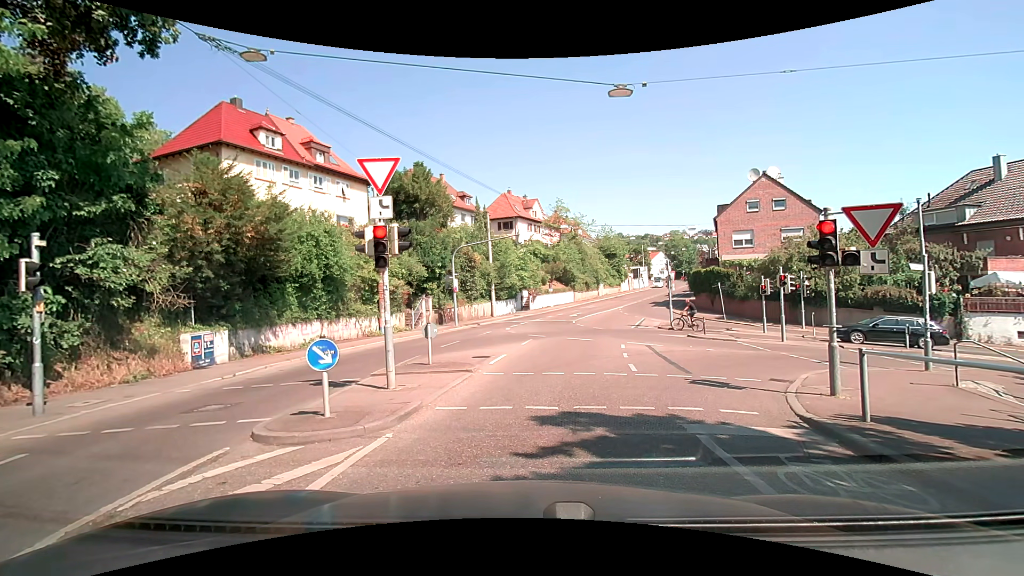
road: secondary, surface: asphalt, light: Day
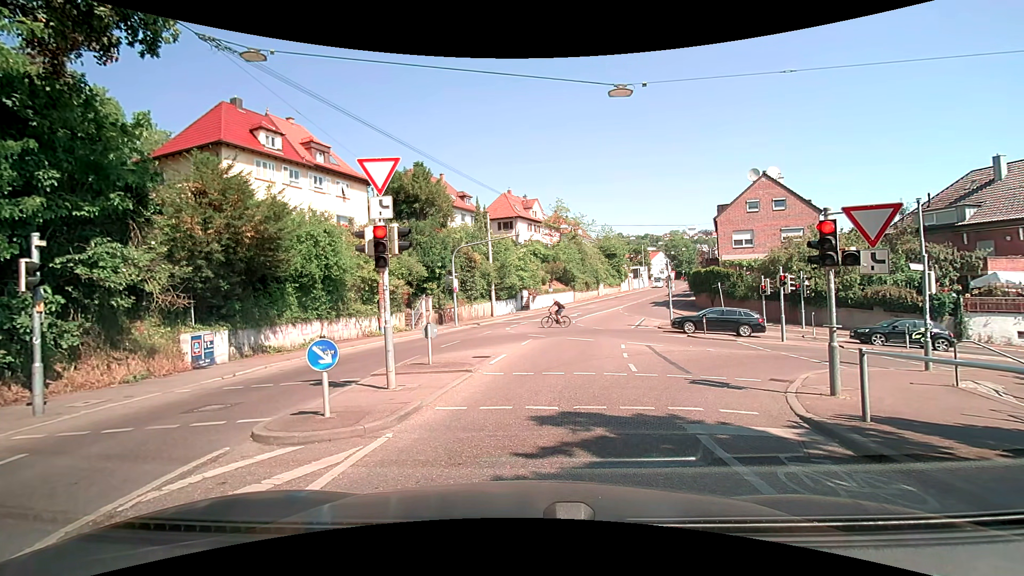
(0.0, 0.0) m; 0°
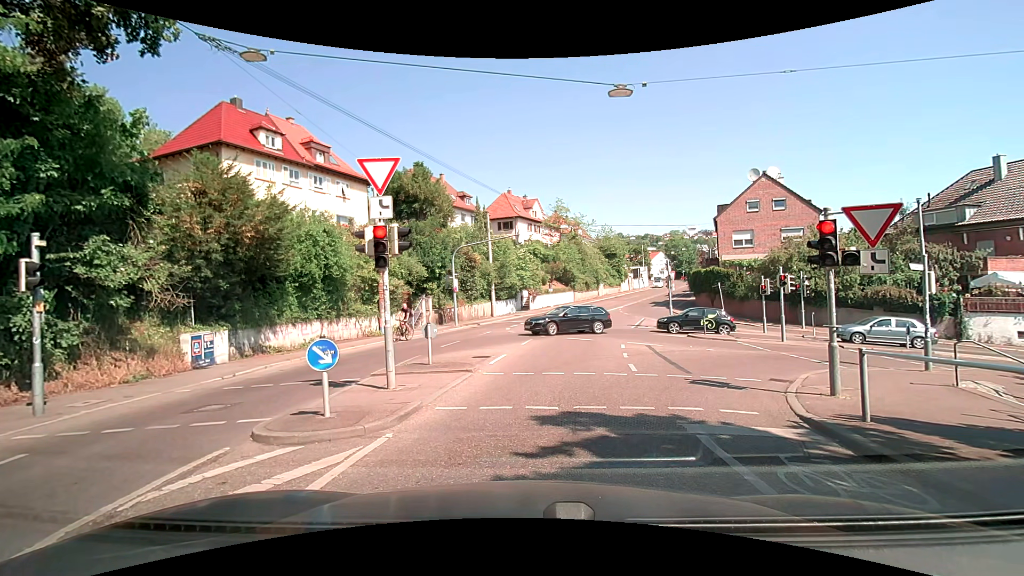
(0.0, 0.0) m; 0°
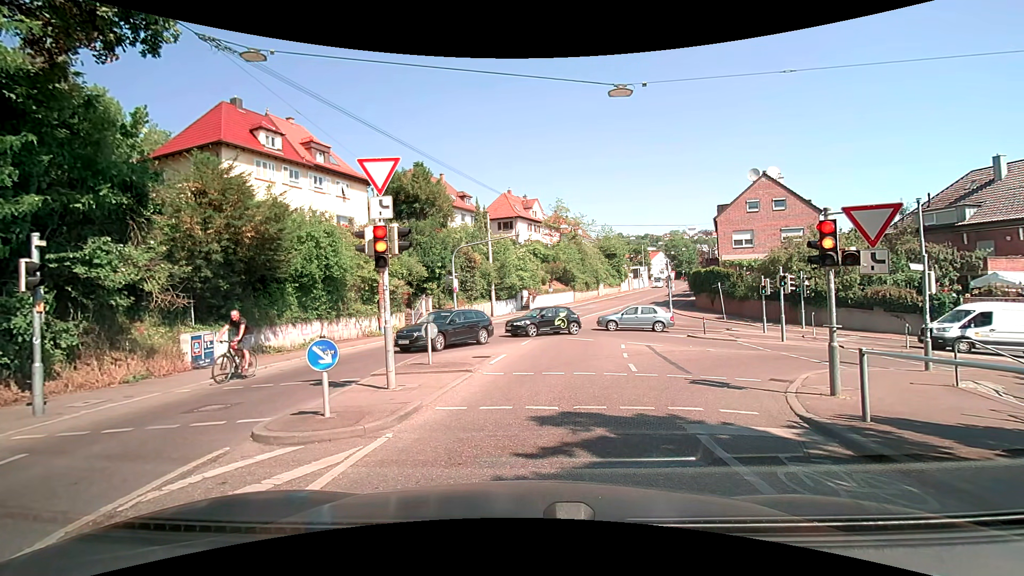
(0.0, 0.0) m; 0°
